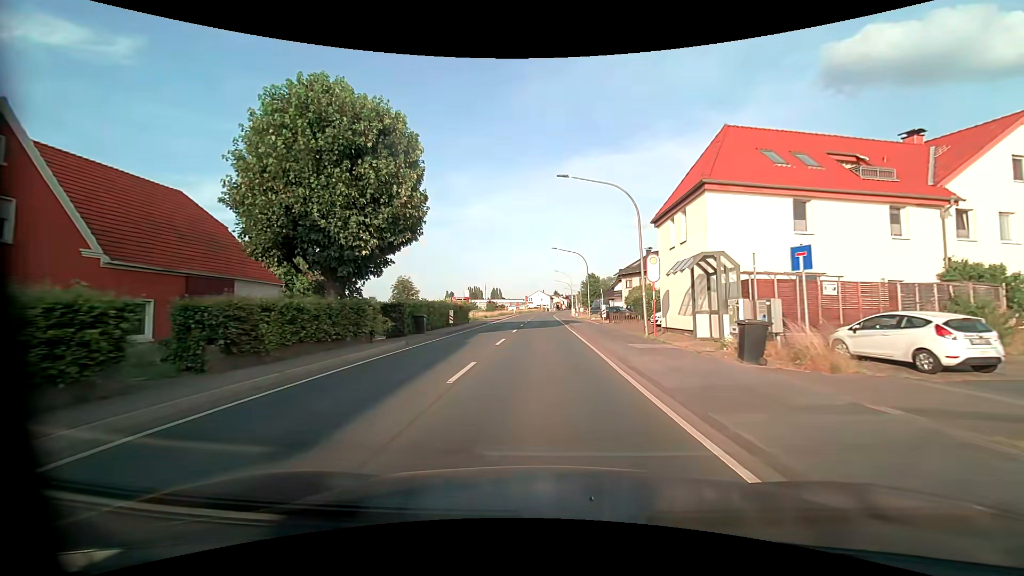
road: primary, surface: asphalt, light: Day
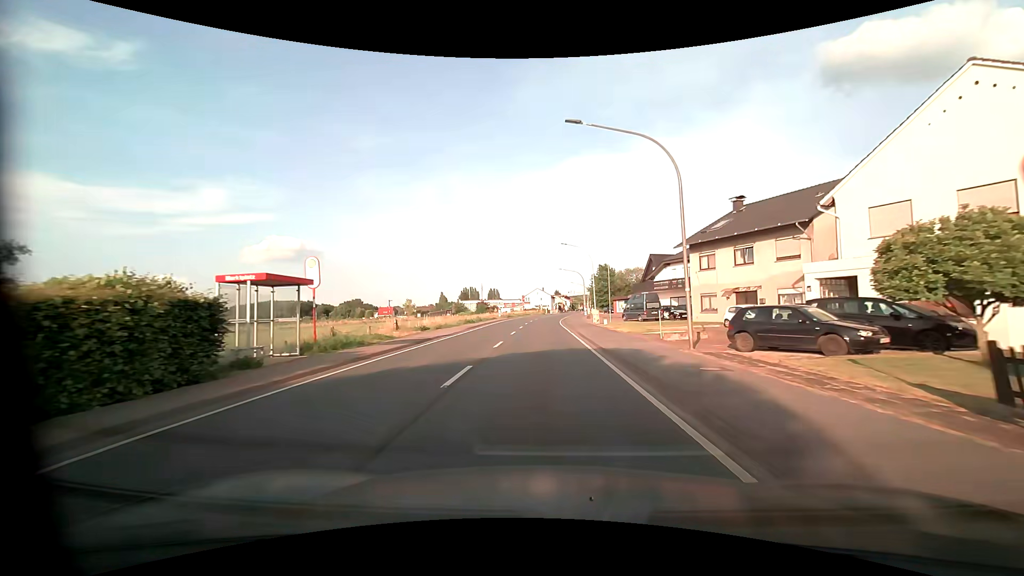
(-0.1, +37.0) m; 0°
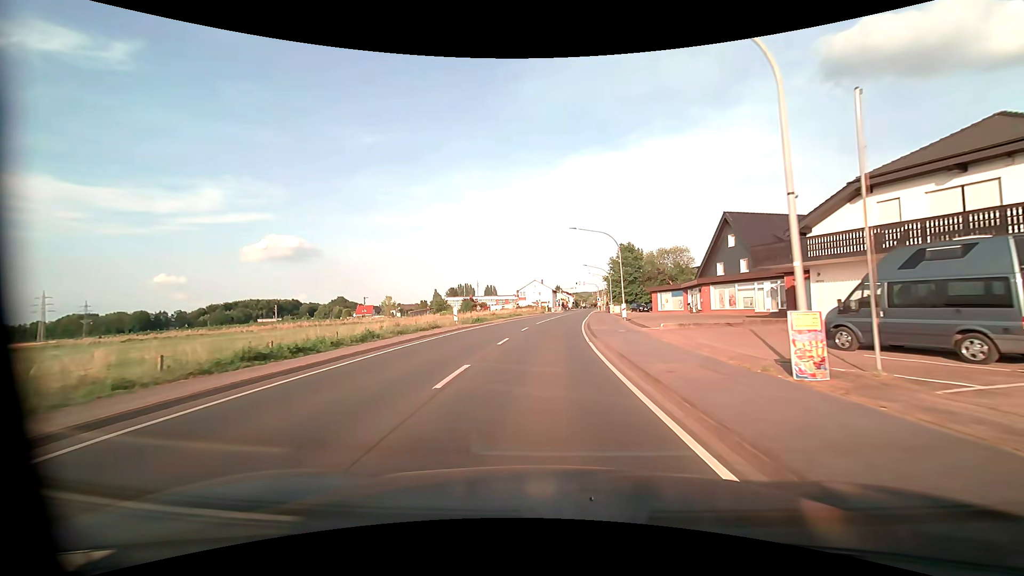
(-0.1, +37.3) m; 0°
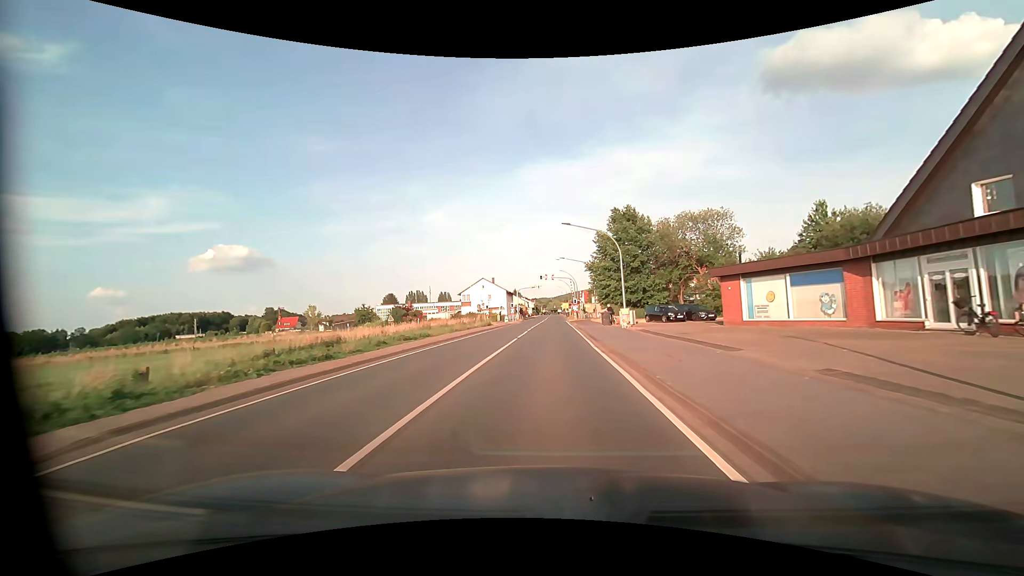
(+1.2, +38.1) m; +4°
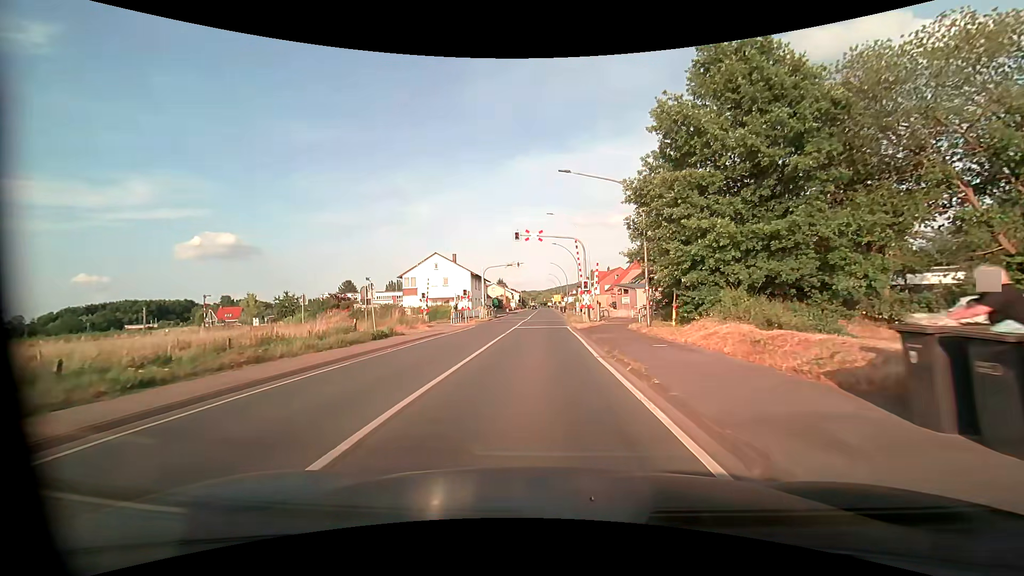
(+0.8, +35.0) m; +2°
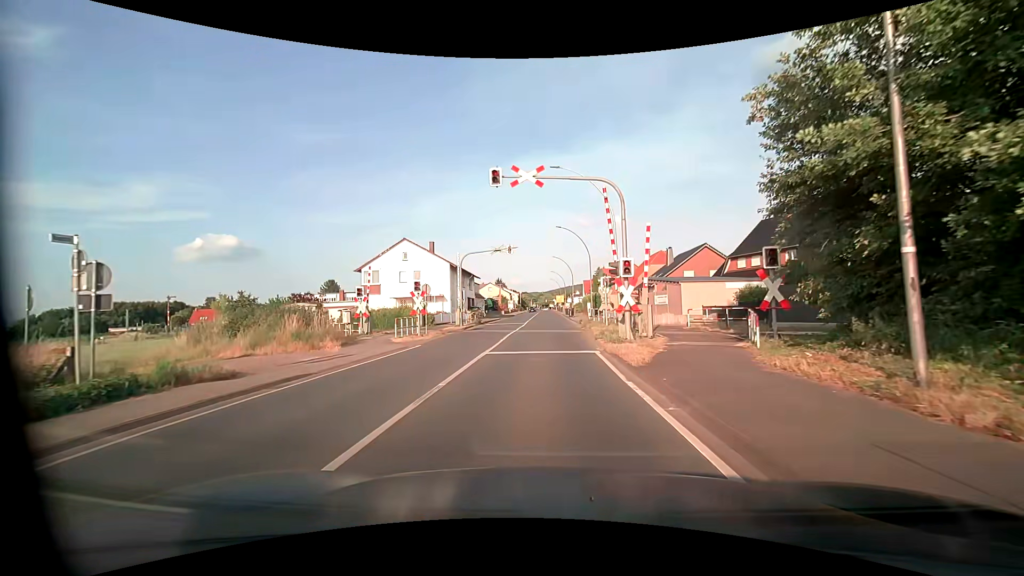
(-0.1, +15.7) m; -1°
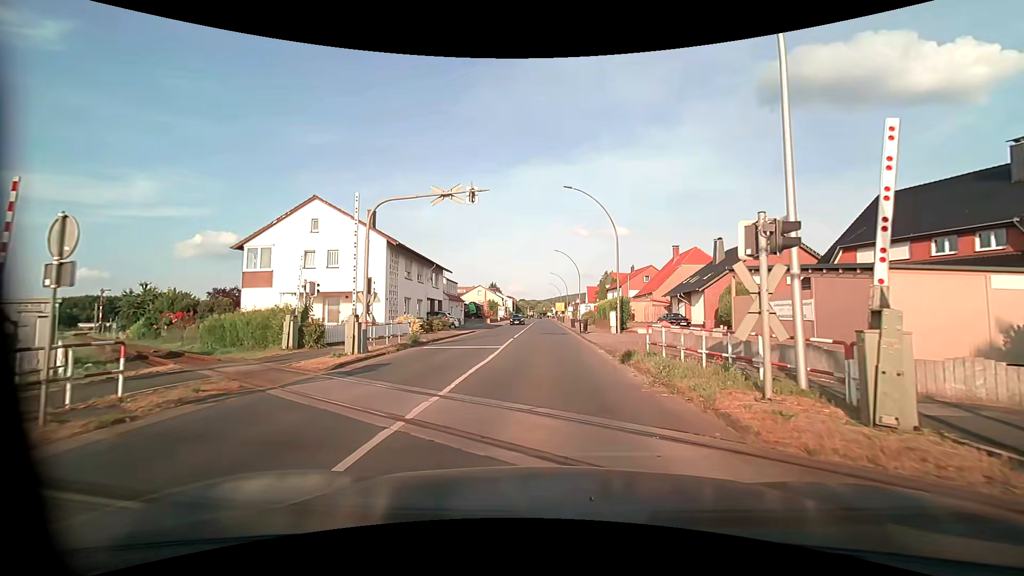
(+0.1, +20.5) m; +1°
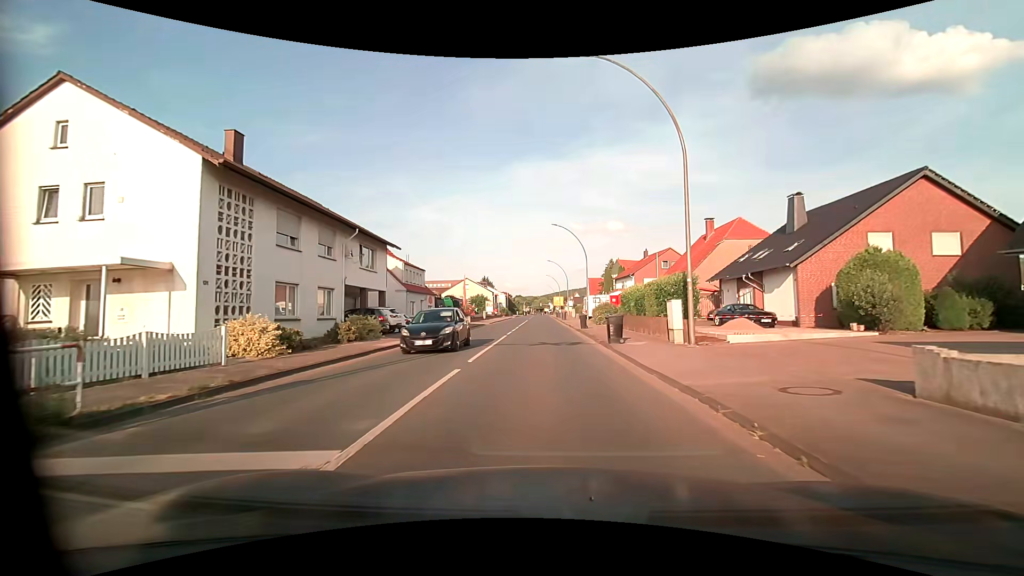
(-0.1, +16.9) m; 0°
(0, +10) (0, +20) (0, +30) (-1, +40) (-1, +50) (-1, +60) (-1, +70) (-1, +80) (-1, +90) (-2, +100) m
